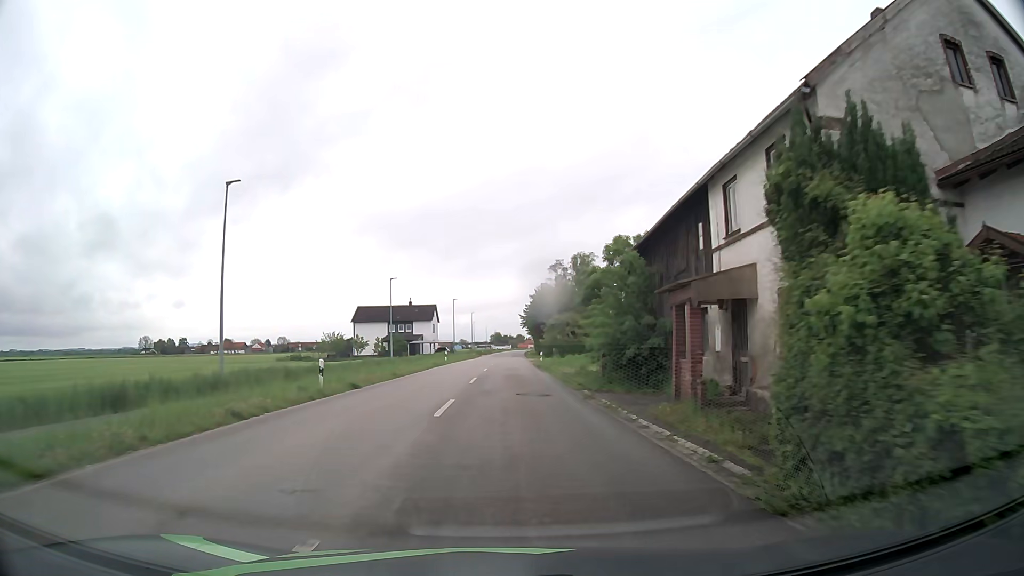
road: secondary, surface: asphalt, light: Day
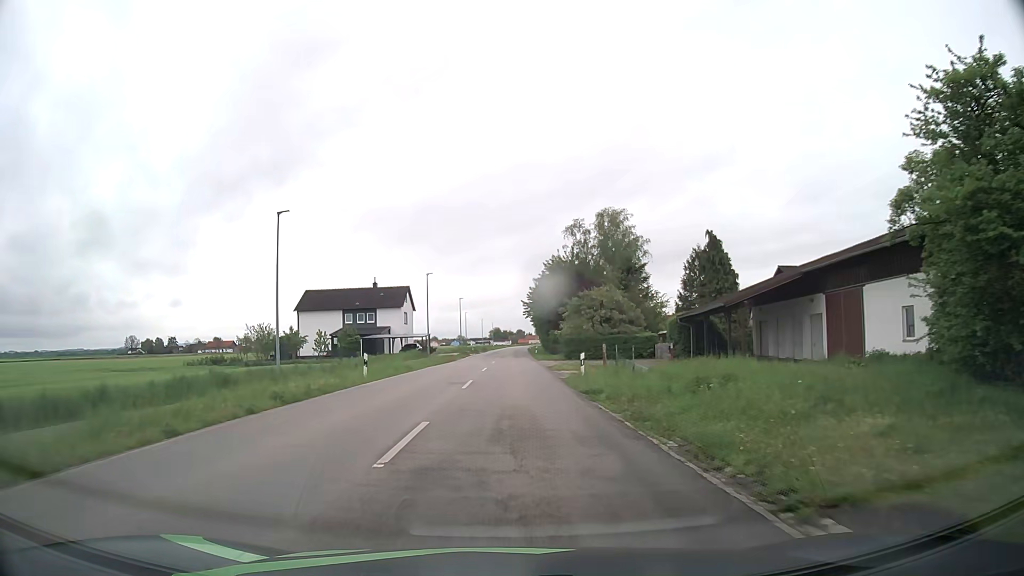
(0.0, +30.9) m; 0°
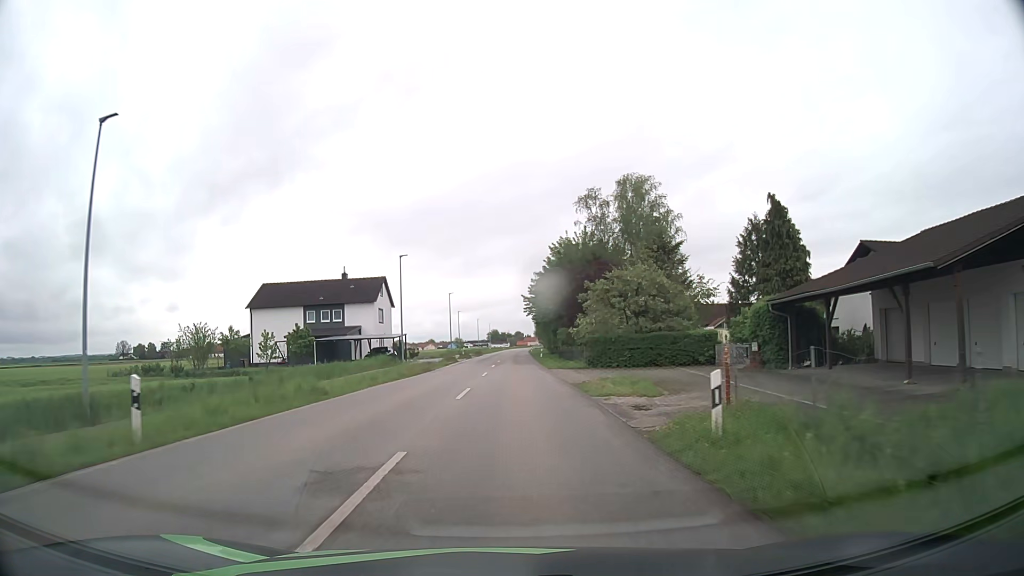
(0.0, +15.6) m; 0°
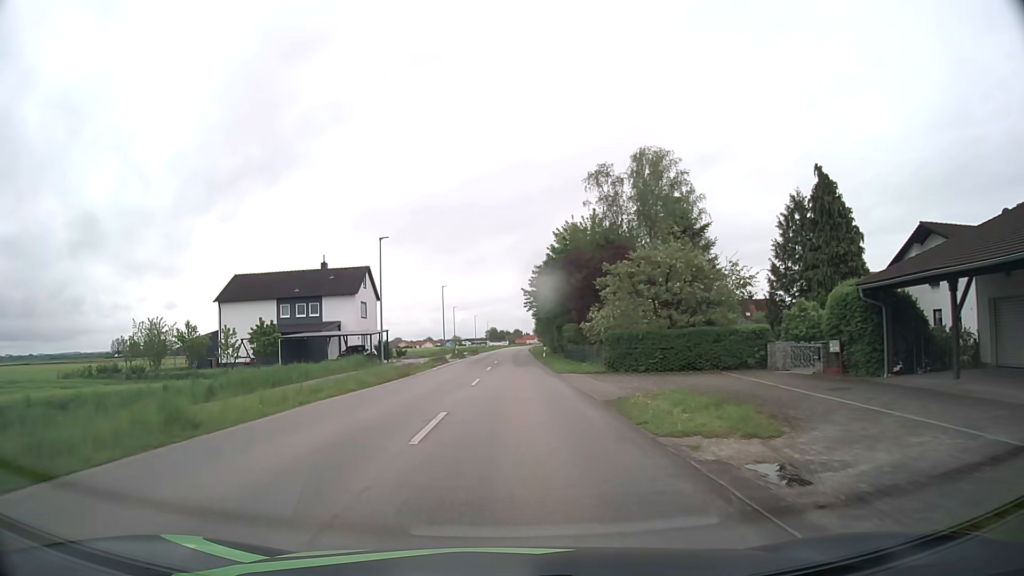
(0.0, +7.8) m; 0°
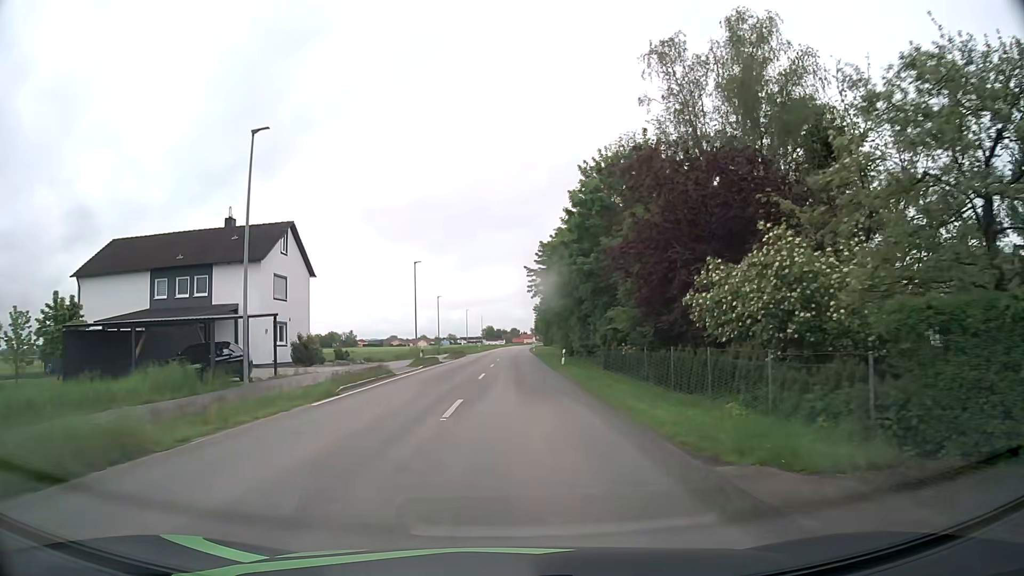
(0.0, +22.6) m; 0°
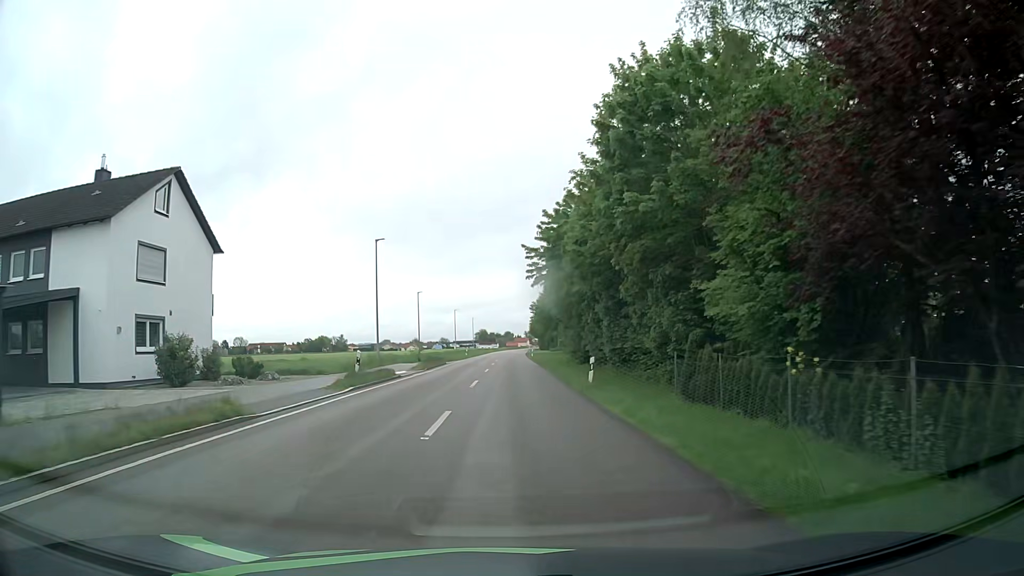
(+0.1, +14.8) m; 0°
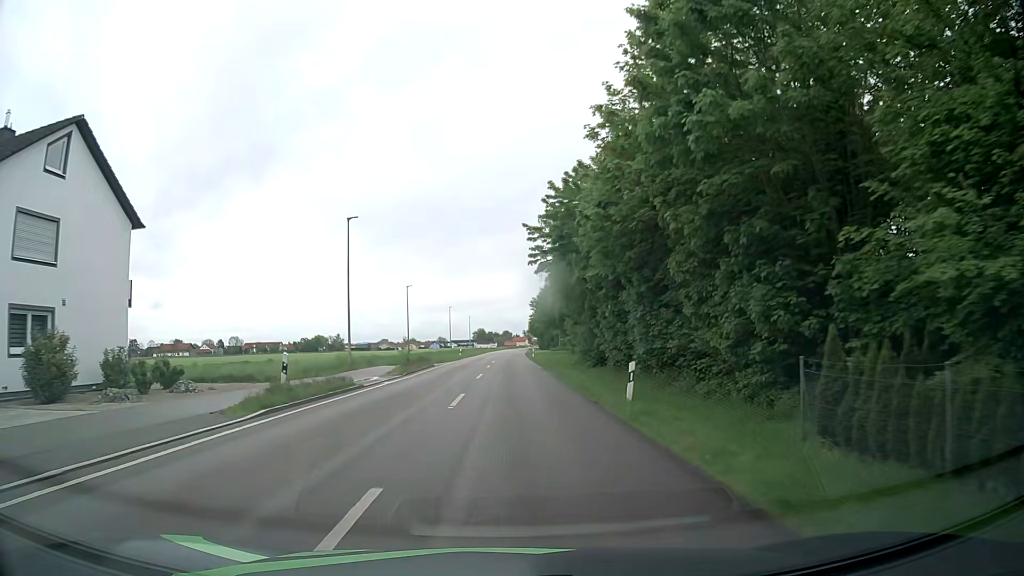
(0.0, +7.5) m; 0°
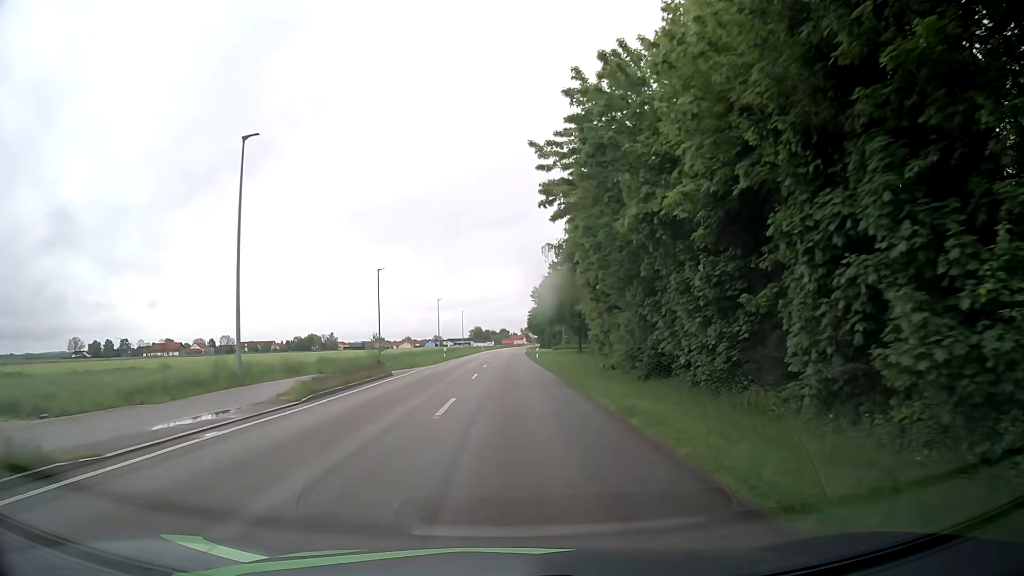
(0.0, +15.0) m; 0°
(0, +10) (0, +20) (0, +30) (0, +40) (0, +50) (0, +60) (0, +70) (+1, +80) (+1, +90) (+1, +100) m
